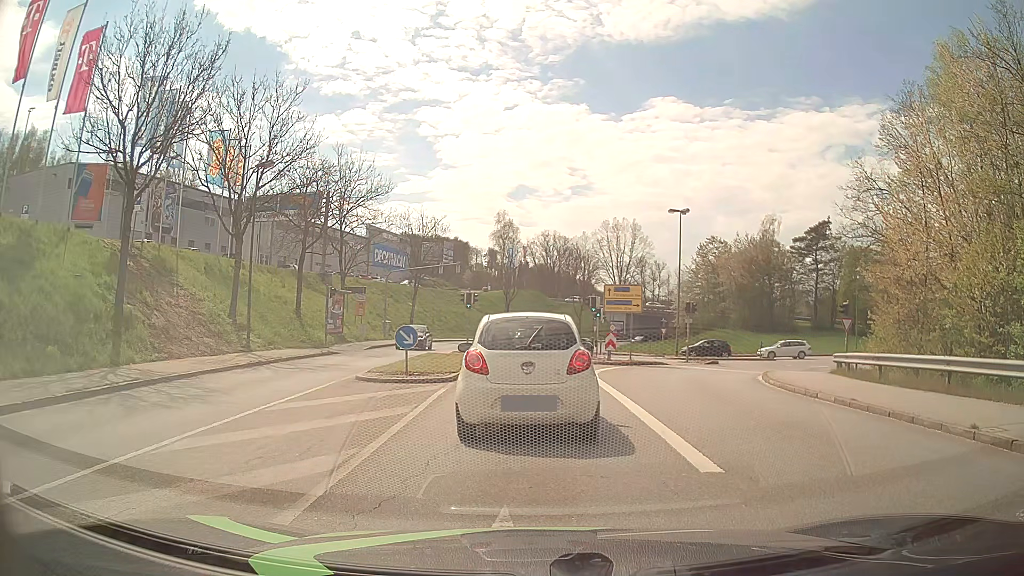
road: primary_link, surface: asphalt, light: Day
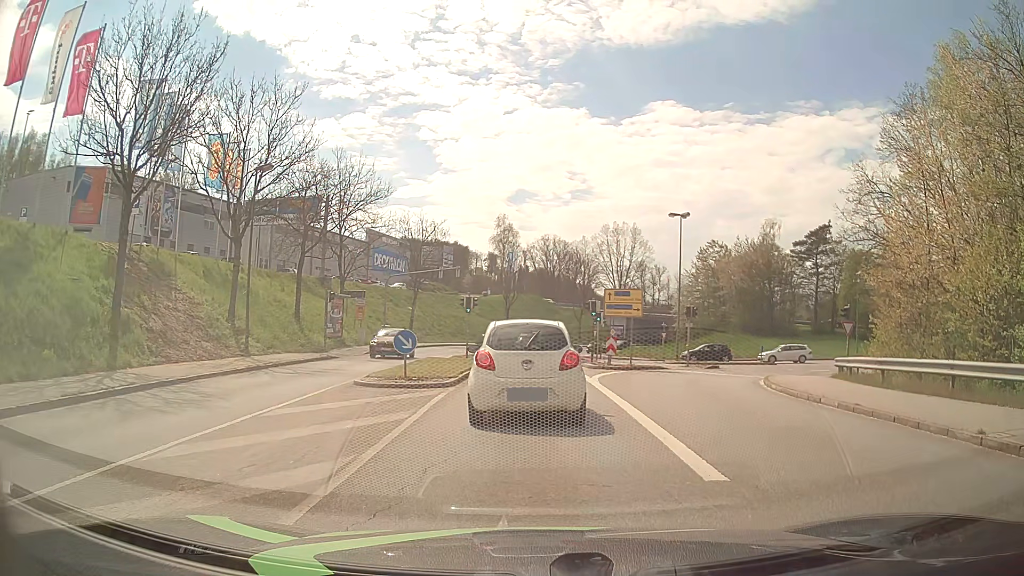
(0.0, +0.2) m; 0°
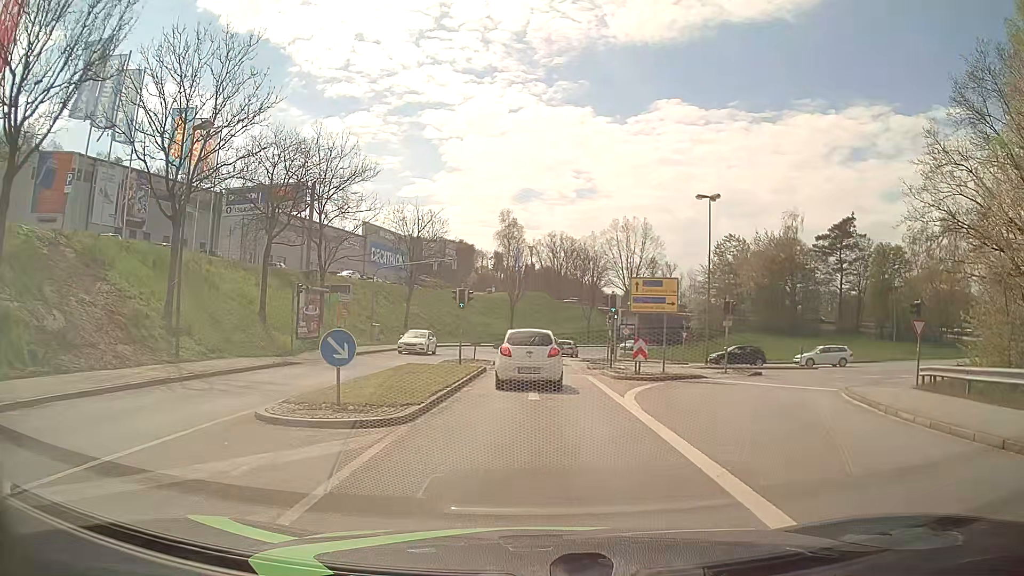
(-0.1, +6.8) m; -1°
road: tertiary
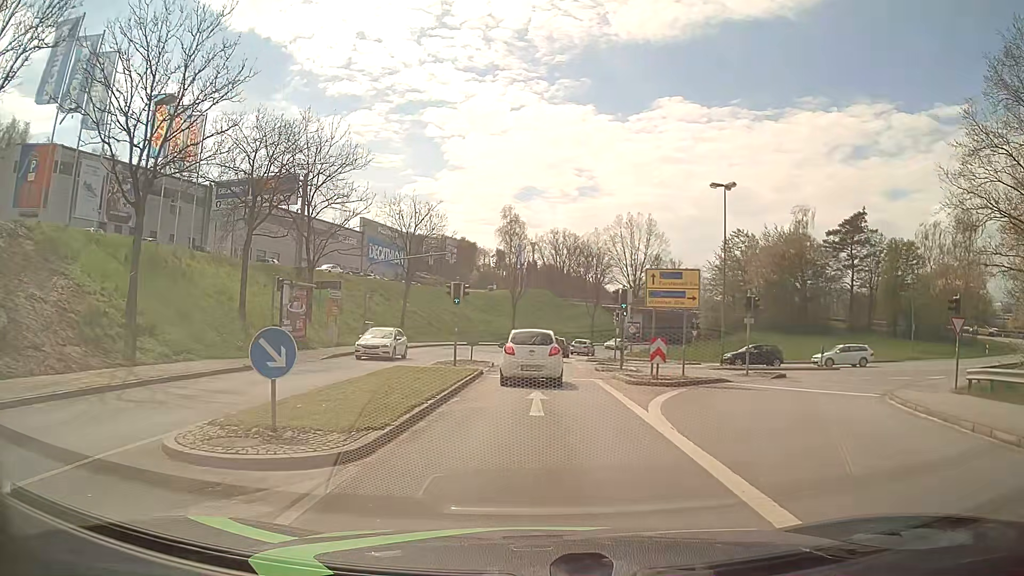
(0.0, +2.9) m; 0°
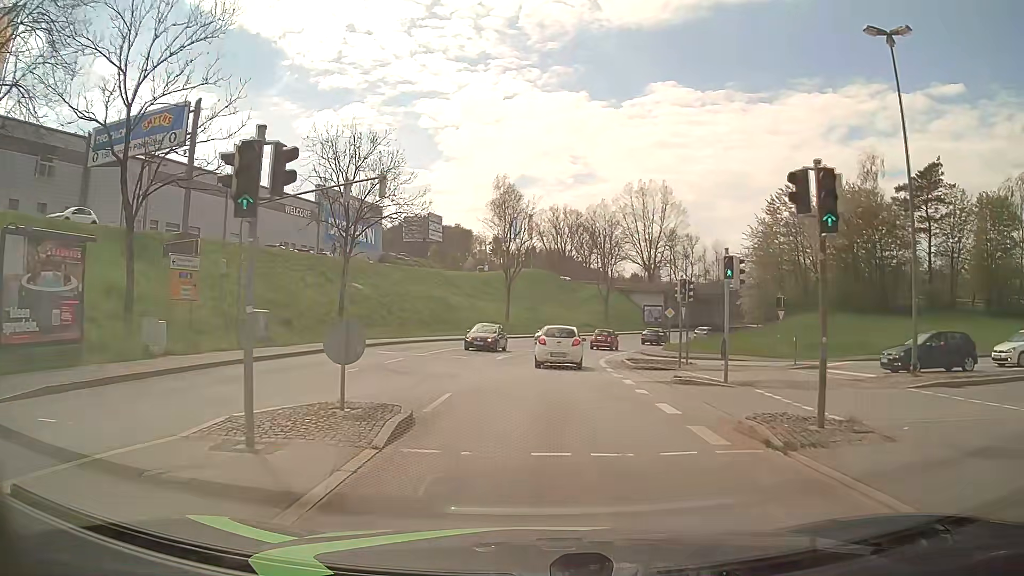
(-0.1, +20.6) m; 0°
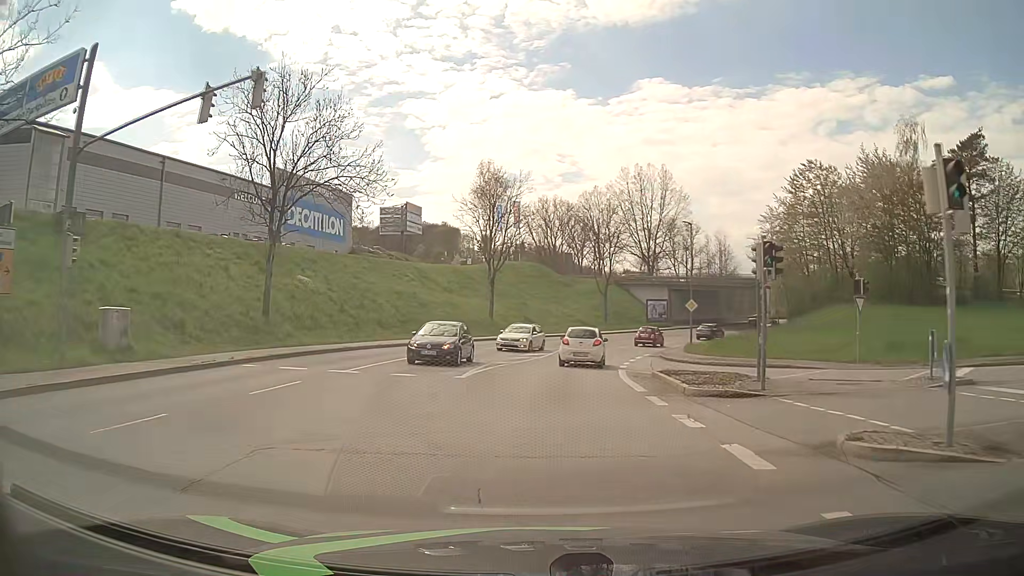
(+0.1, +10.8) m; +1°
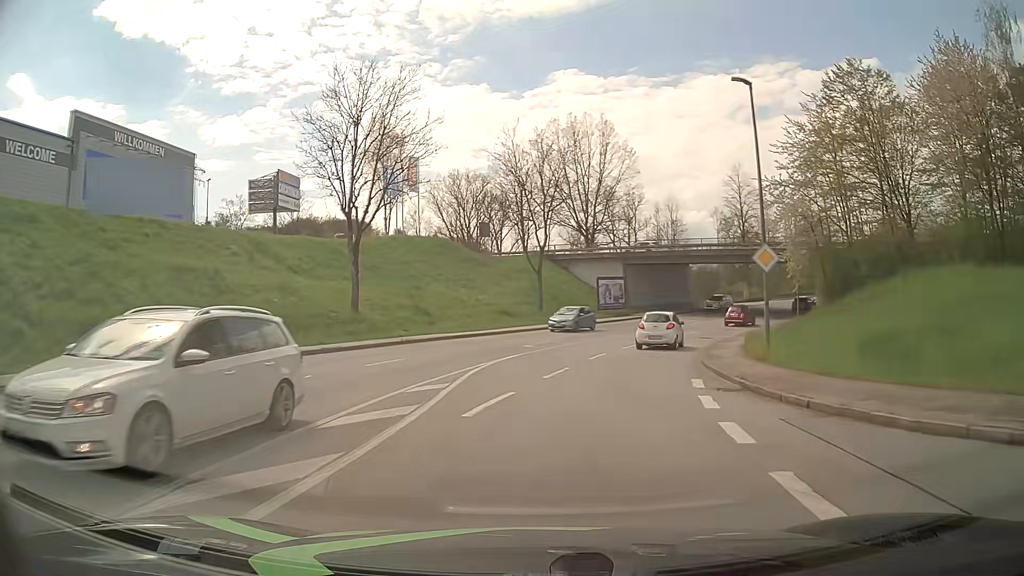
(+1.0, +24.8) m; +6°
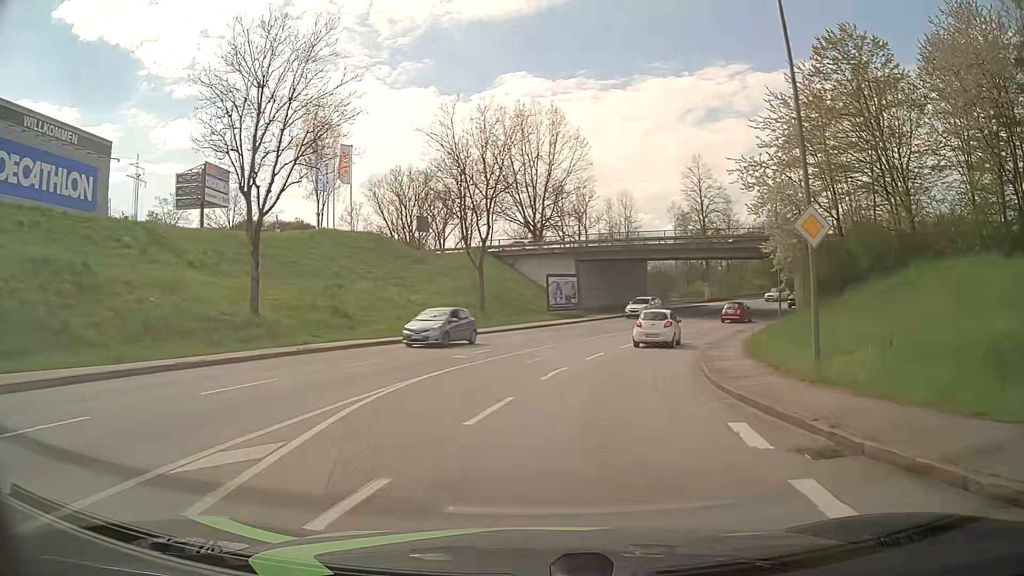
(+0.3, +6.7) m; +5°
(+1, +10) (+2, +20) (+5, +29) (+9, +39) (+14, +47) (+19, +56) (+25, +64) (+32, +72) (+39, +78) (+47, +84) m
